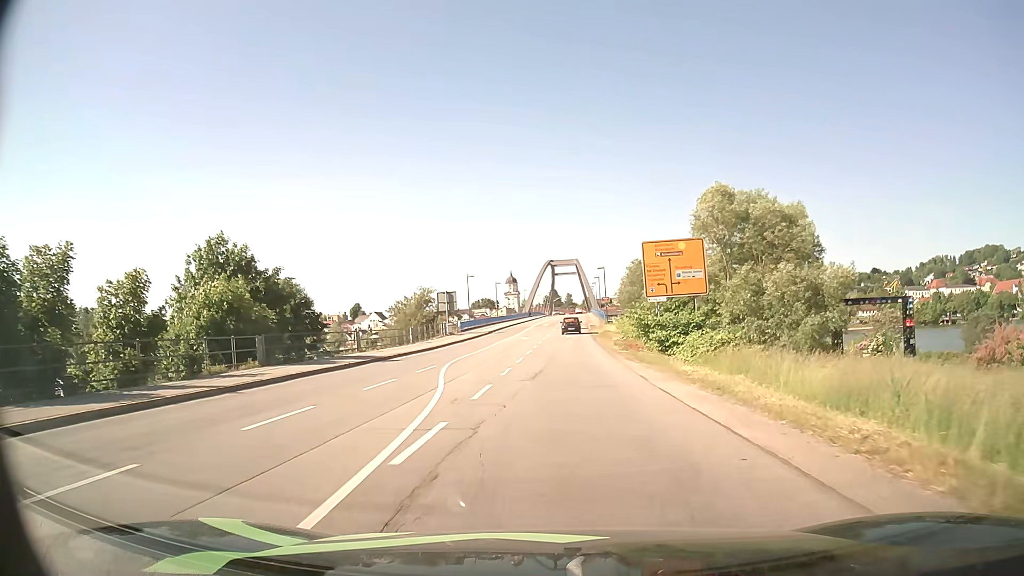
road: secondary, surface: asphalt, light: Day
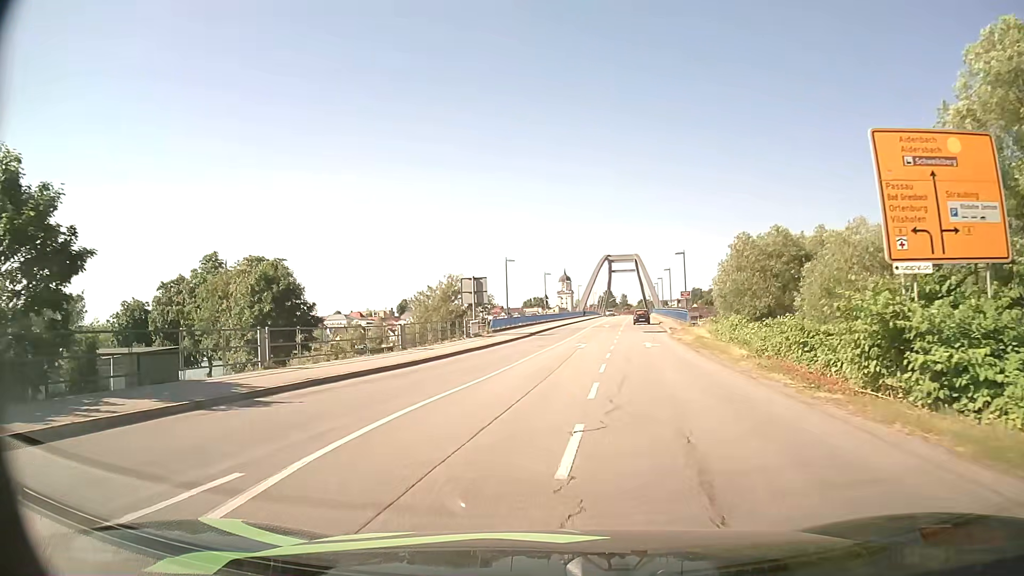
(-0.6, +18.6) m; -4°
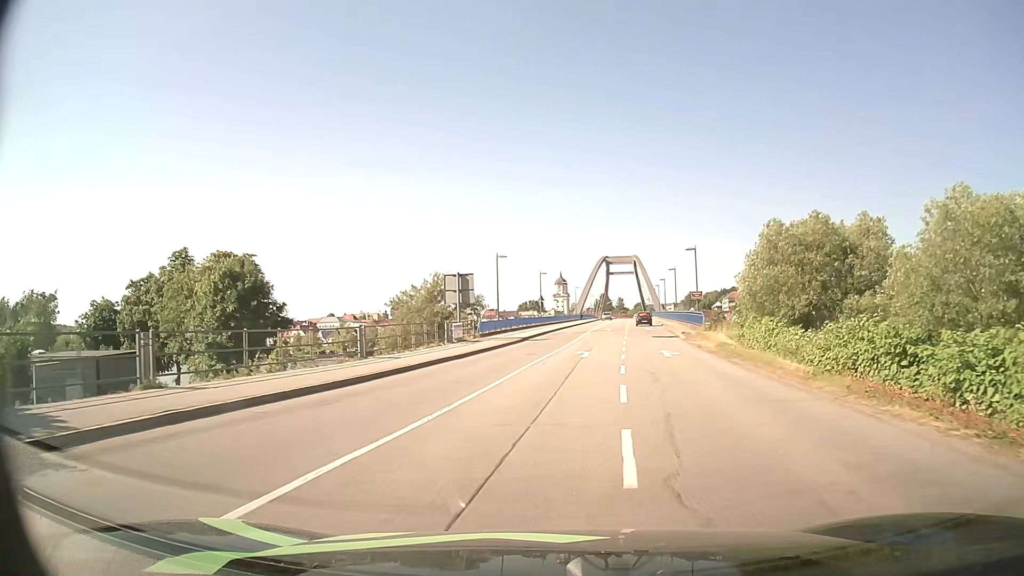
(0.0, +6.4) m; 0°
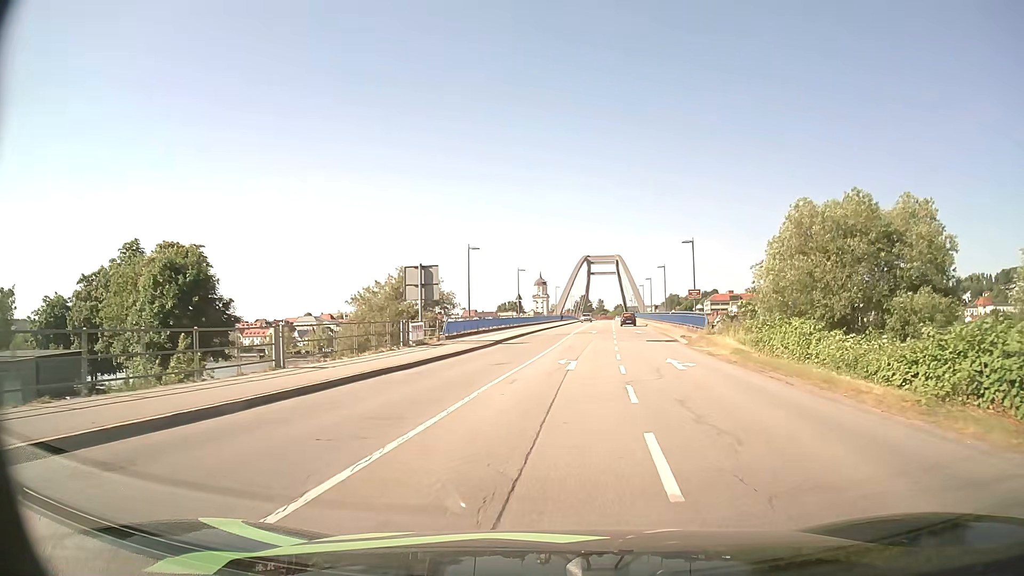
(+0.1, +6.4) m; +2°
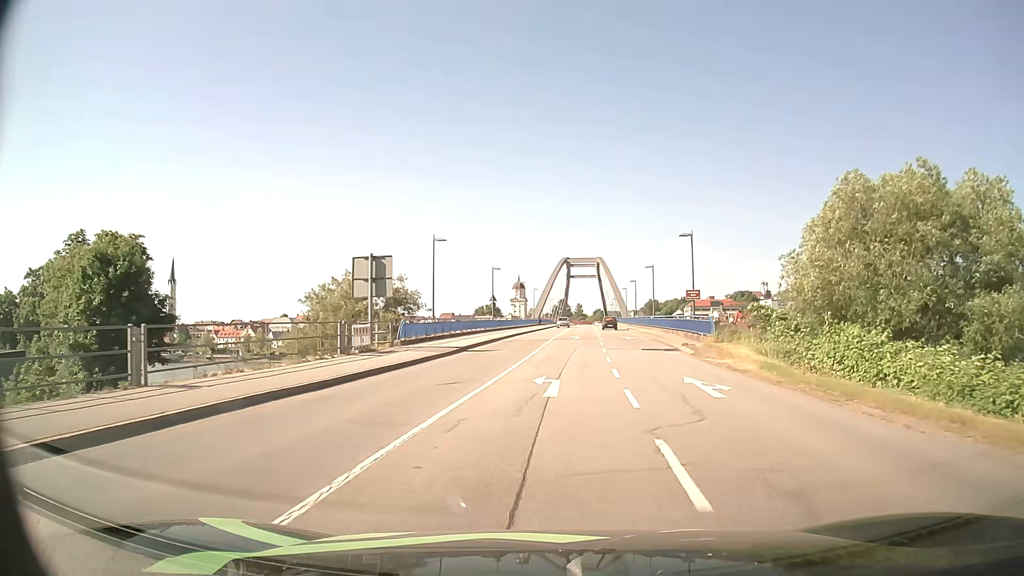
(+0.1, +6.4) m; +2°
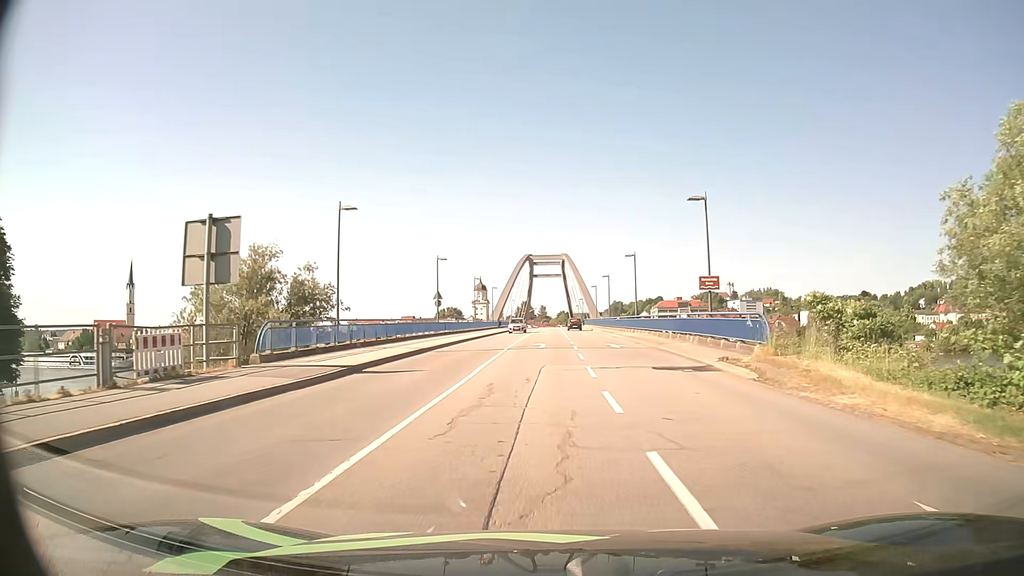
(+0.4, +12.9) m; +3°
